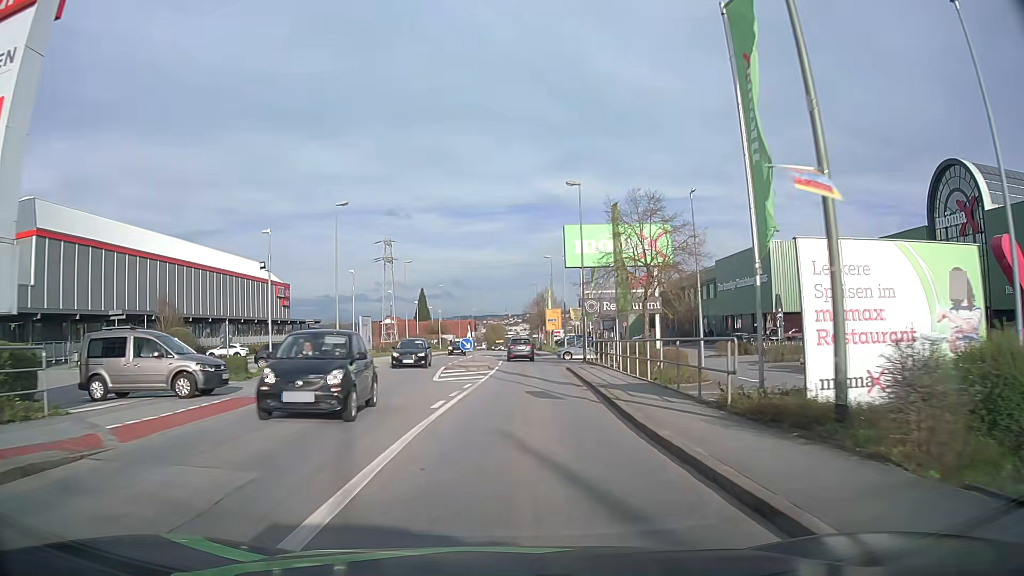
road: tertiary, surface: asphalt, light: Day
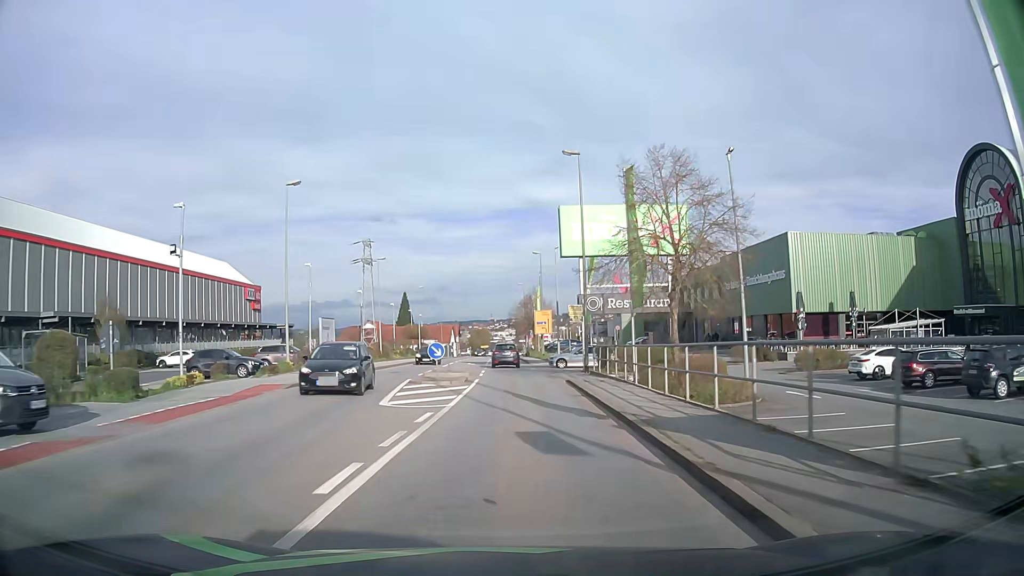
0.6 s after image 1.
(+0.1, +7.4) m; +1°
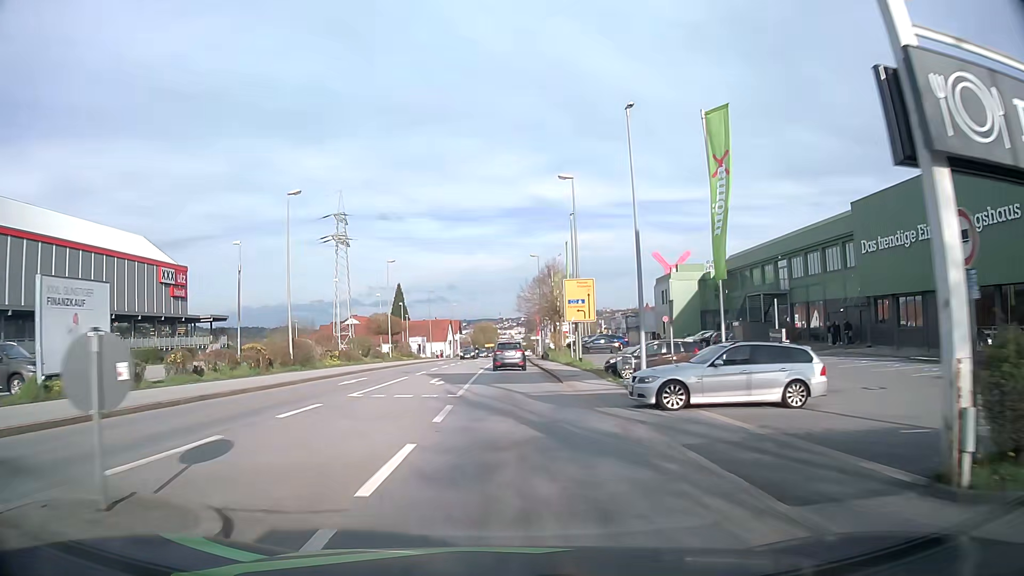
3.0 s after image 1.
(+0.2, +28.7) m; -1°
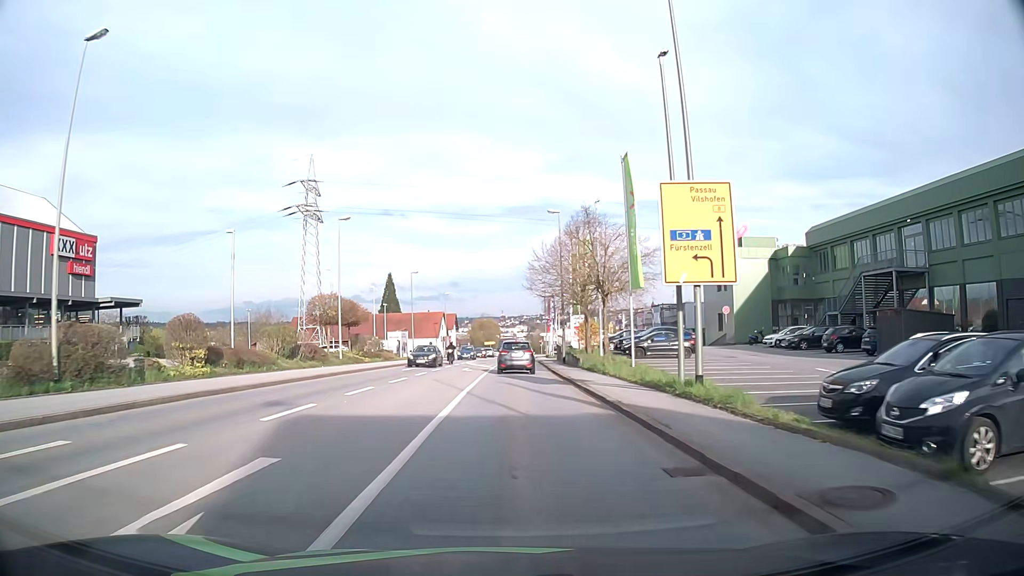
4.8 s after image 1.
(0.0, +21.4) m; 0°
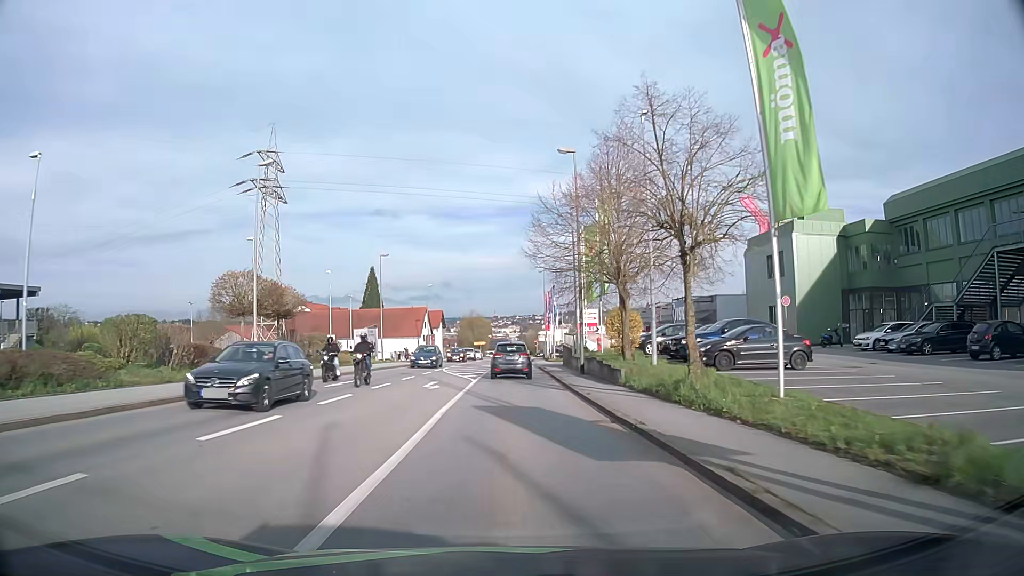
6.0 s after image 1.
(0.0, +14.7) m; 0°
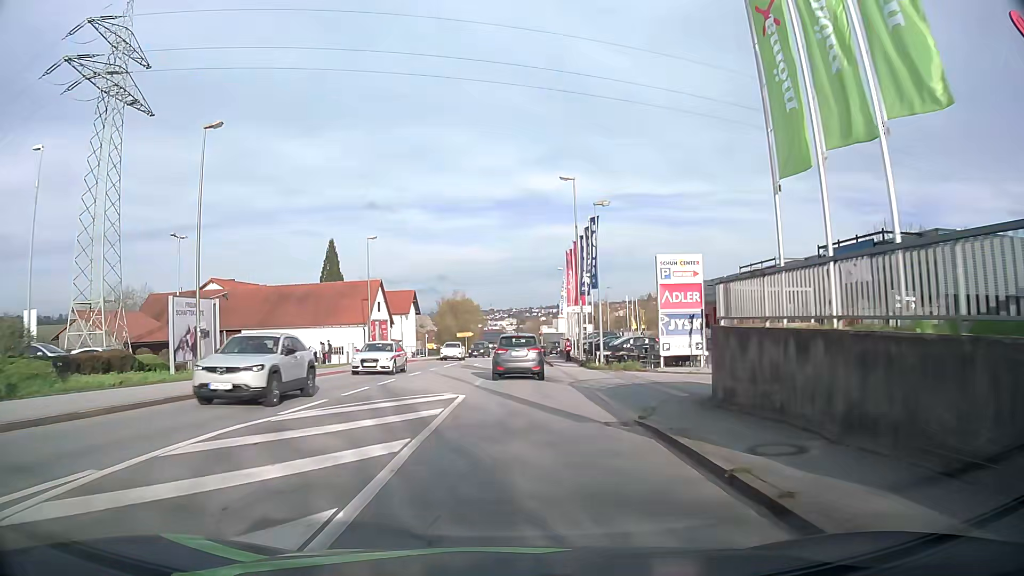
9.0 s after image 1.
(+0.1, +36.5) m; 0°
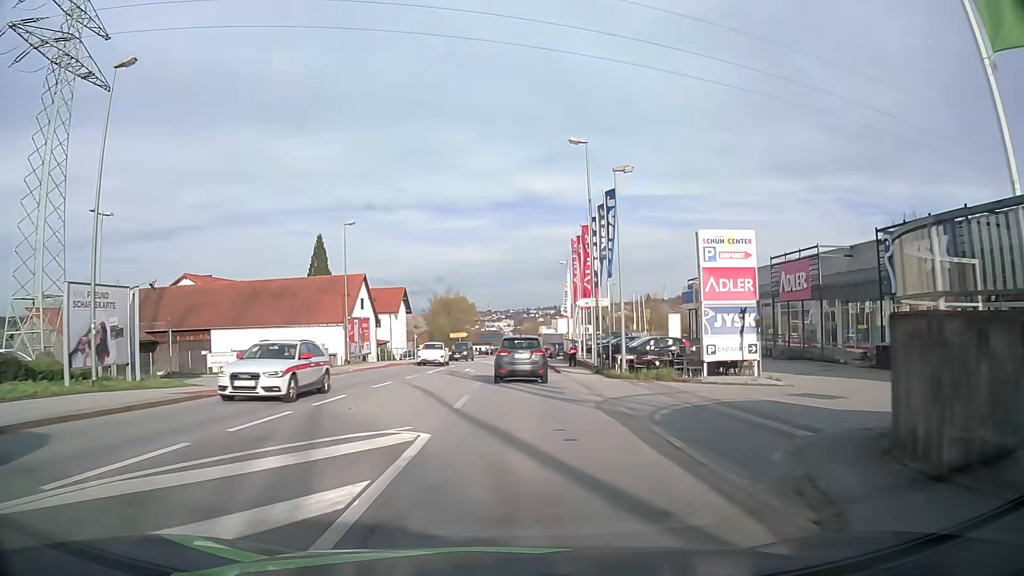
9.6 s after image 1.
(0.0, +7.0) m; 0°
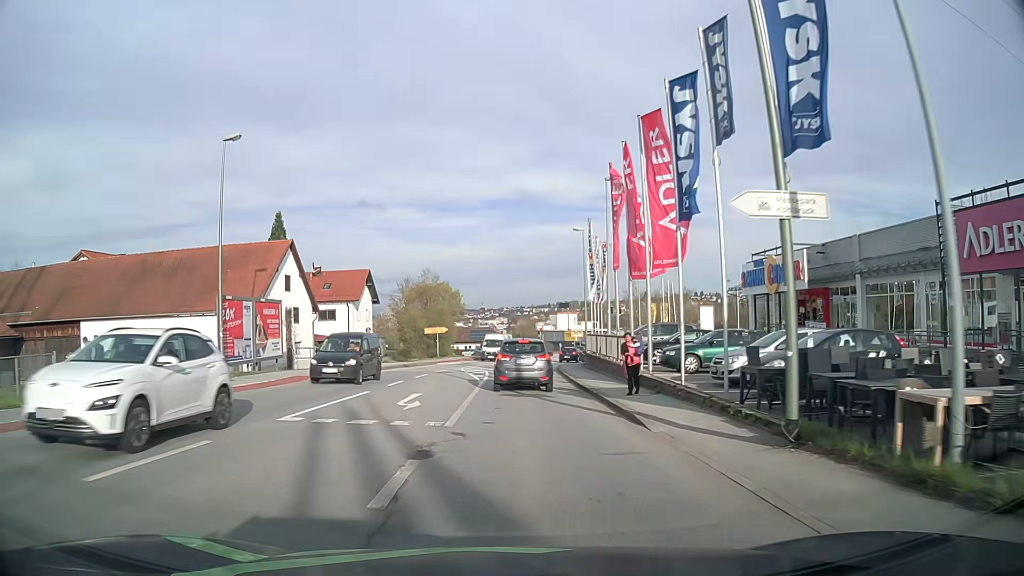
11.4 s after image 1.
(+0.2, +20.5) m; +1°
